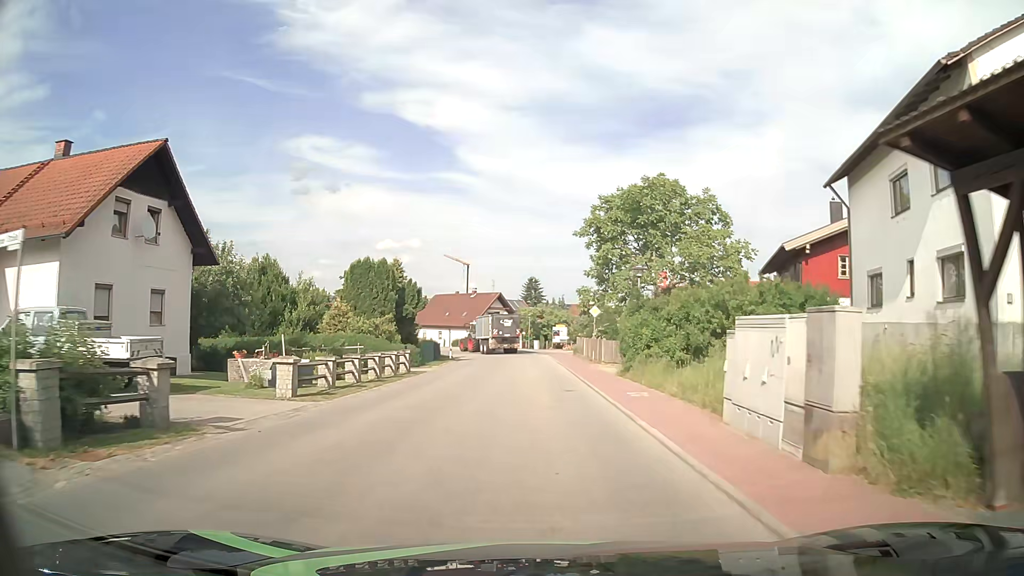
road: tertiary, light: Day
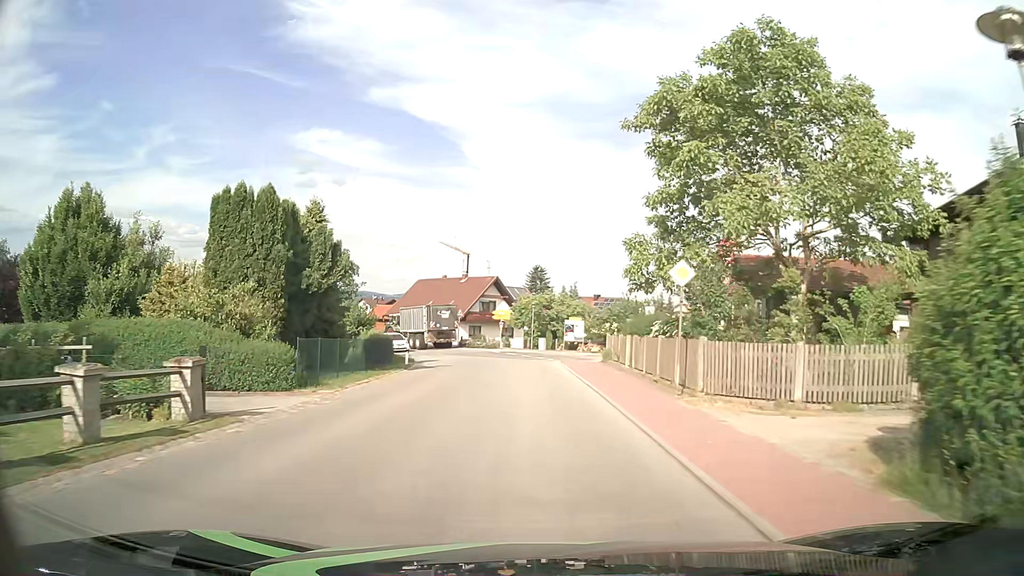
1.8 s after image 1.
(0.0, +19.4) m; 0°
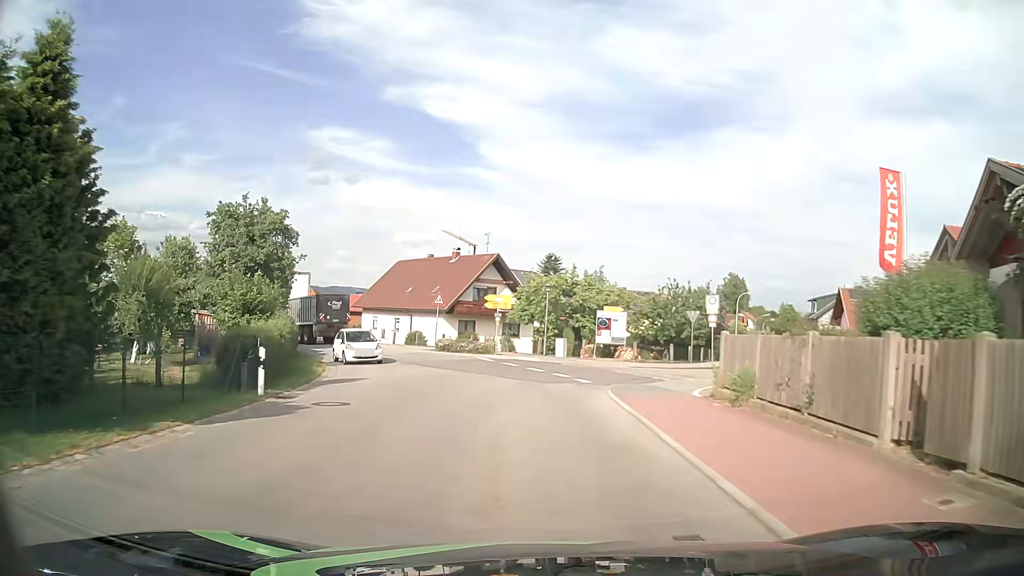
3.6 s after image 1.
(-0.1, +19.2) m; 0°
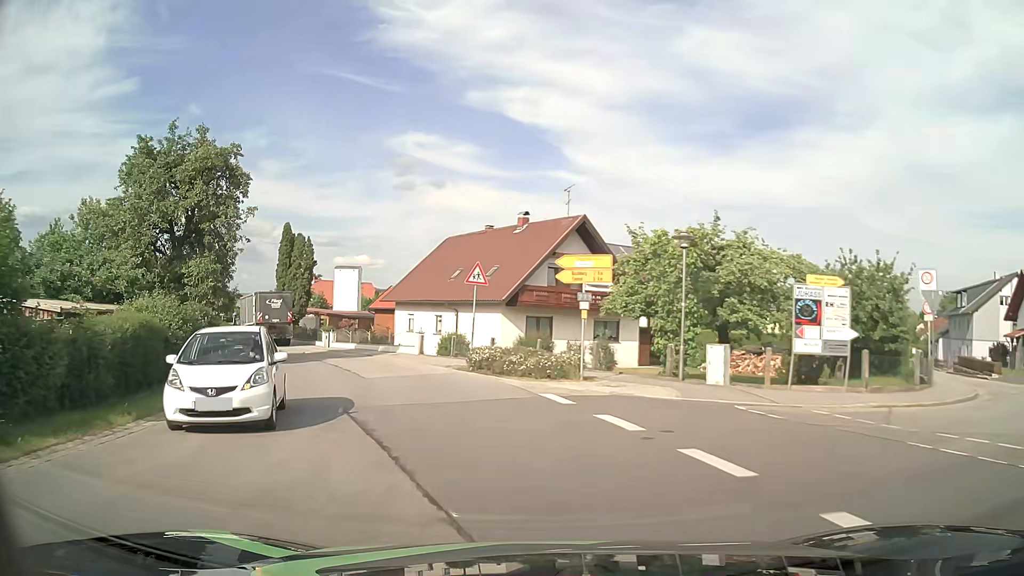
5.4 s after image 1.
(-0.7, +18.4) m; -8°
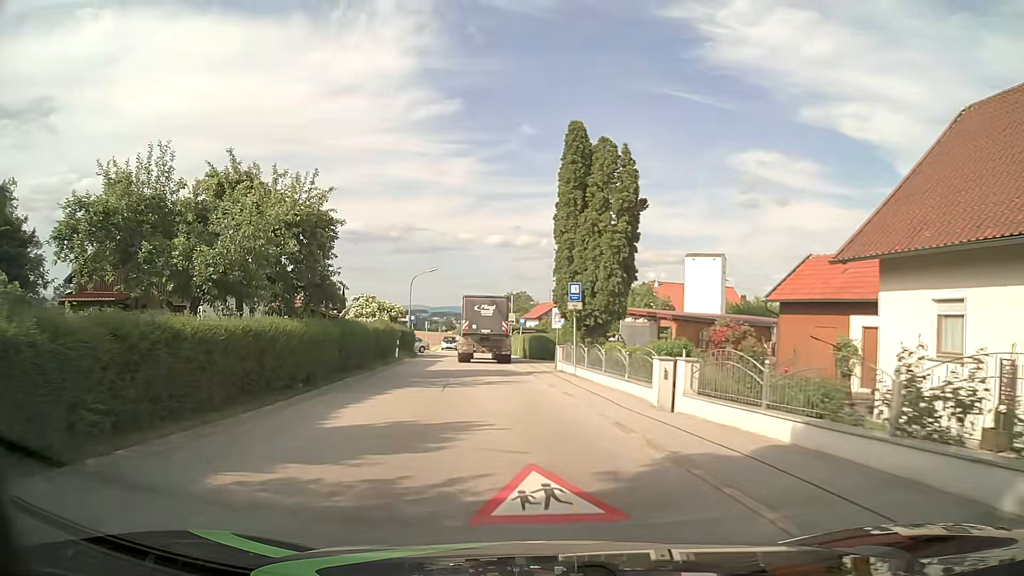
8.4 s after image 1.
(-8.2, +29.9) m; -29°
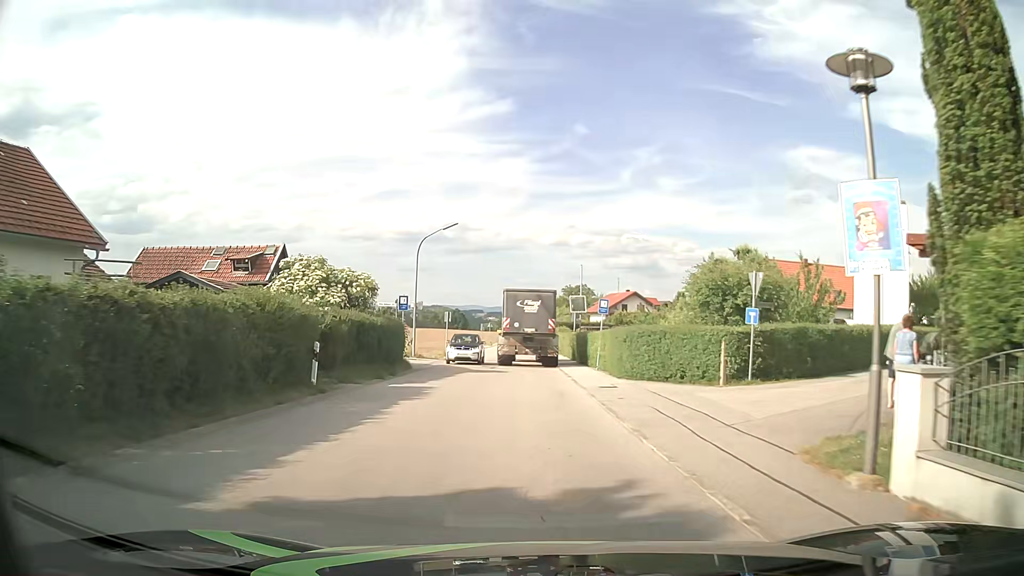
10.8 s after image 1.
(-1.7, +23.7) m; -6°
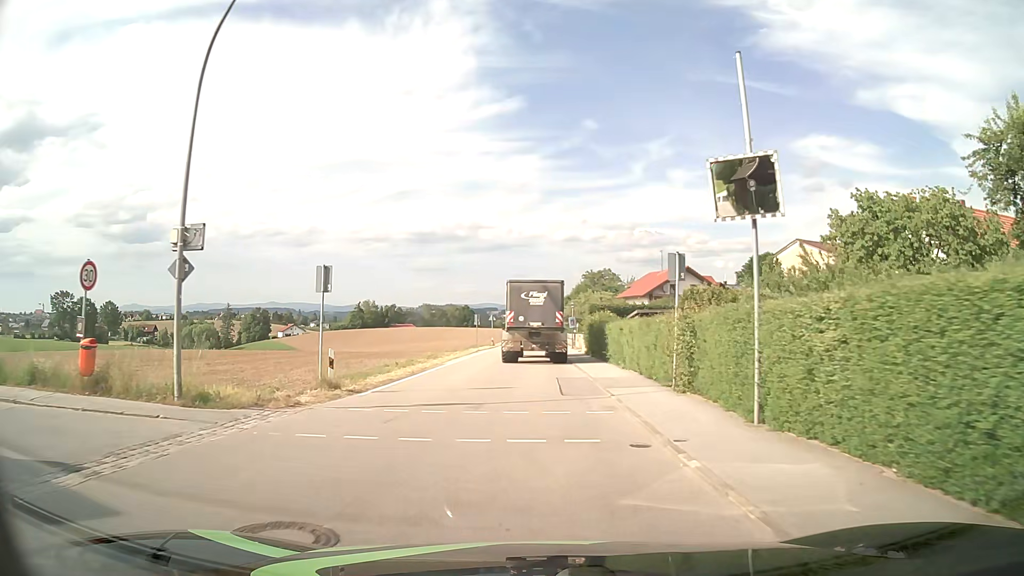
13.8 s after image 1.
(-0.1, +28.1) m; -1°
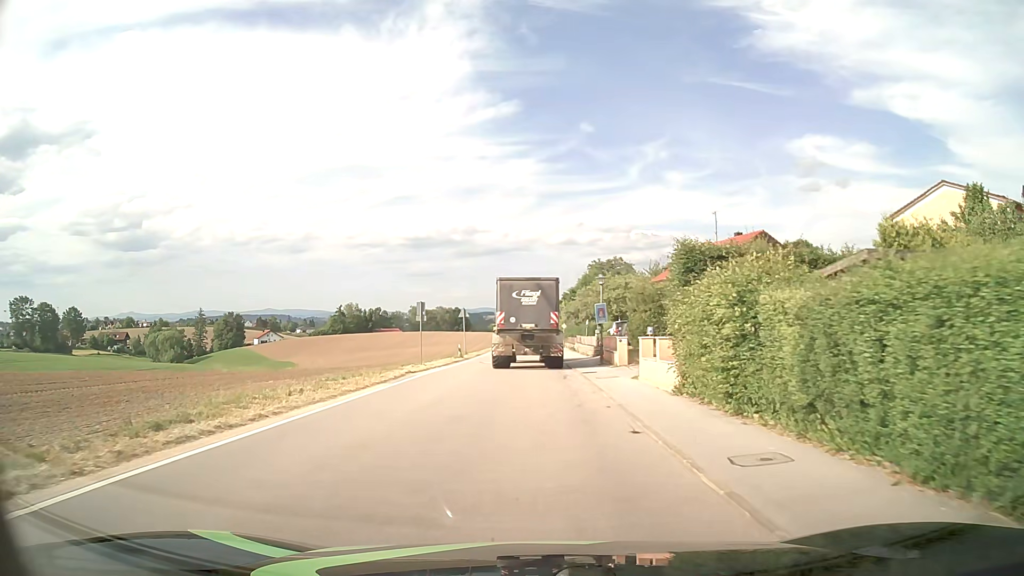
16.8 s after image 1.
(+0.1, +27.9) m; 0°
(0, +10) (0, +20) (0, +30) (0, +40) (0, +50) (0, +60) (0, +70) (0, +80) (0, +90) (0, +100) m
